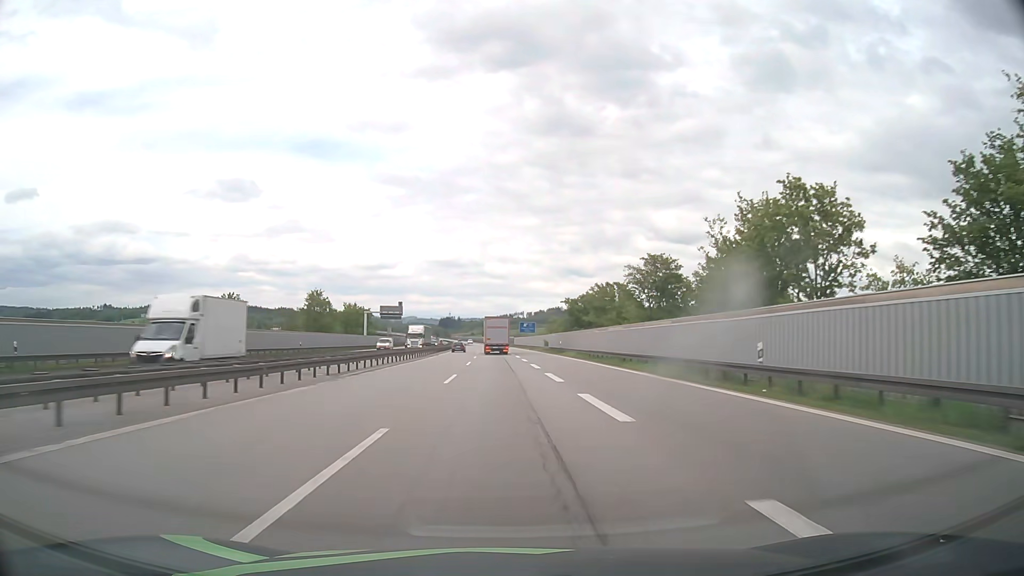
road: motorway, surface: asphalt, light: Day
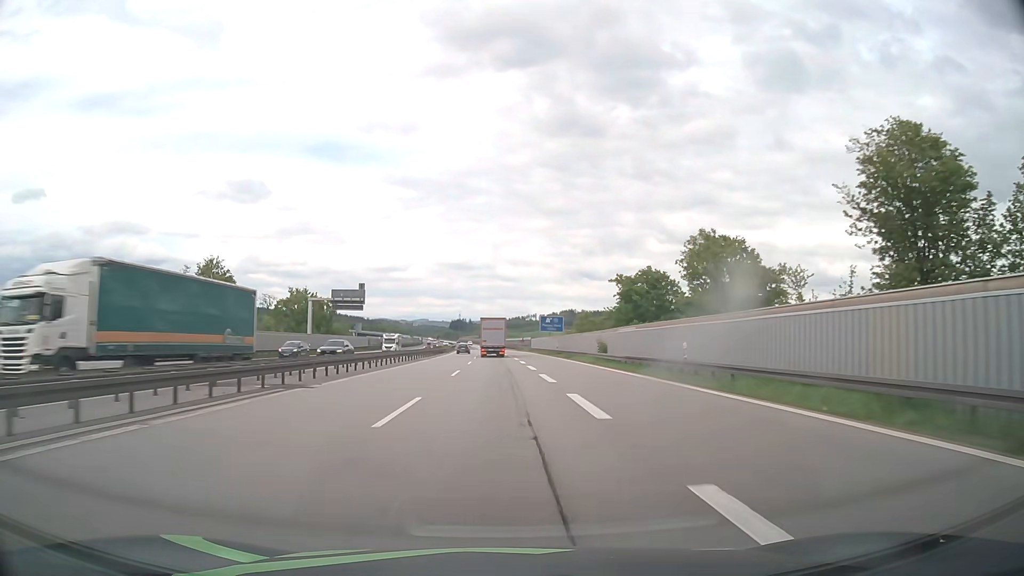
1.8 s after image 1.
(-0.5, +47.3) m; -1°
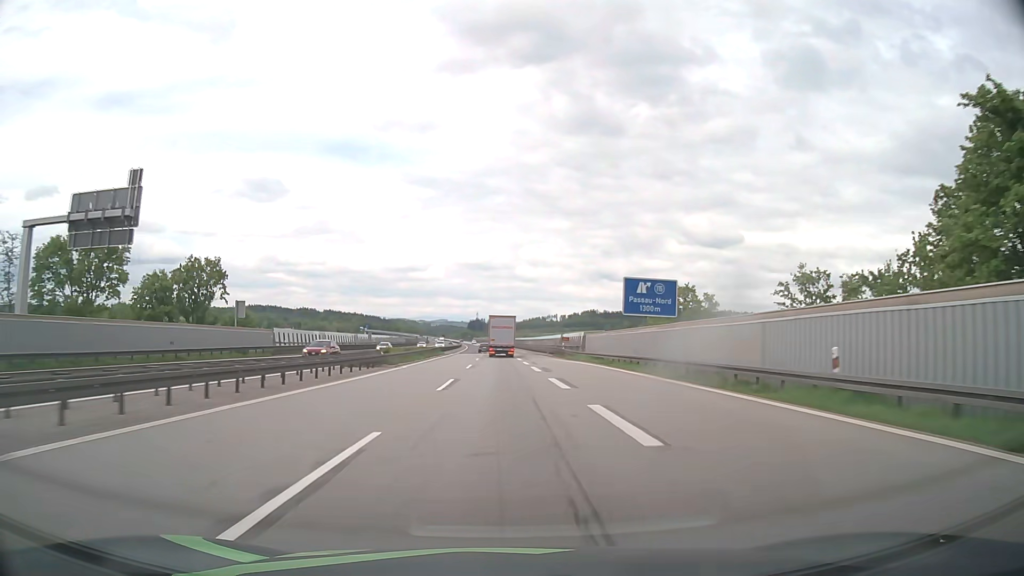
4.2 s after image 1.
(-1.0, +63.1) m; -2°
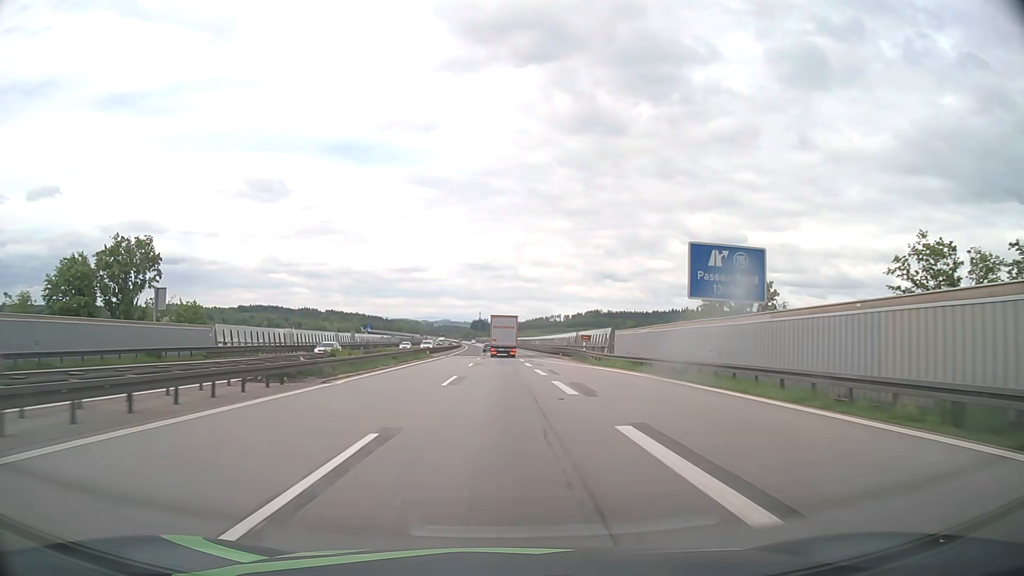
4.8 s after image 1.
(-0.1, +15.8) m; 0°
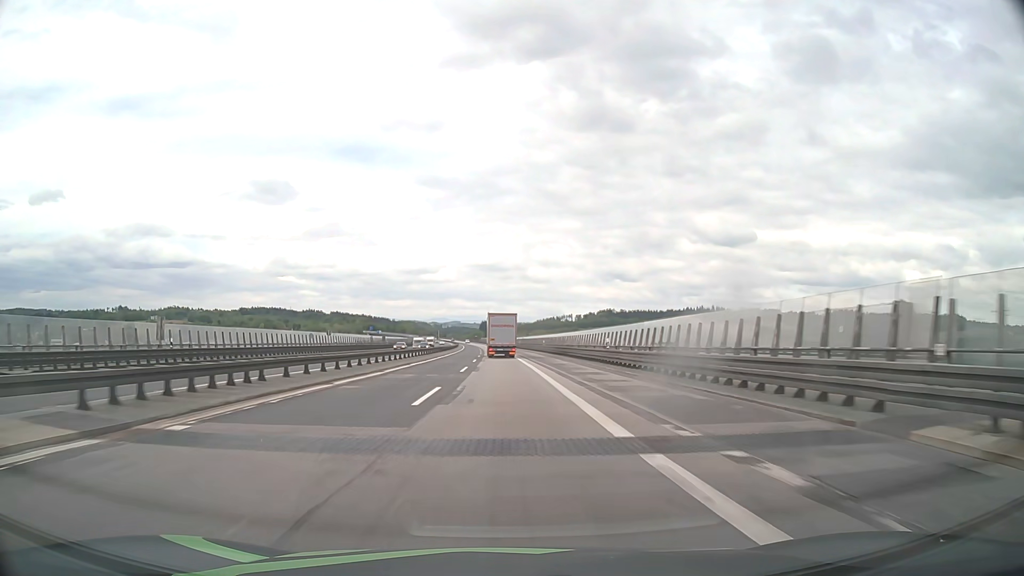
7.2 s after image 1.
(-0.5, +63.1) m; -1°
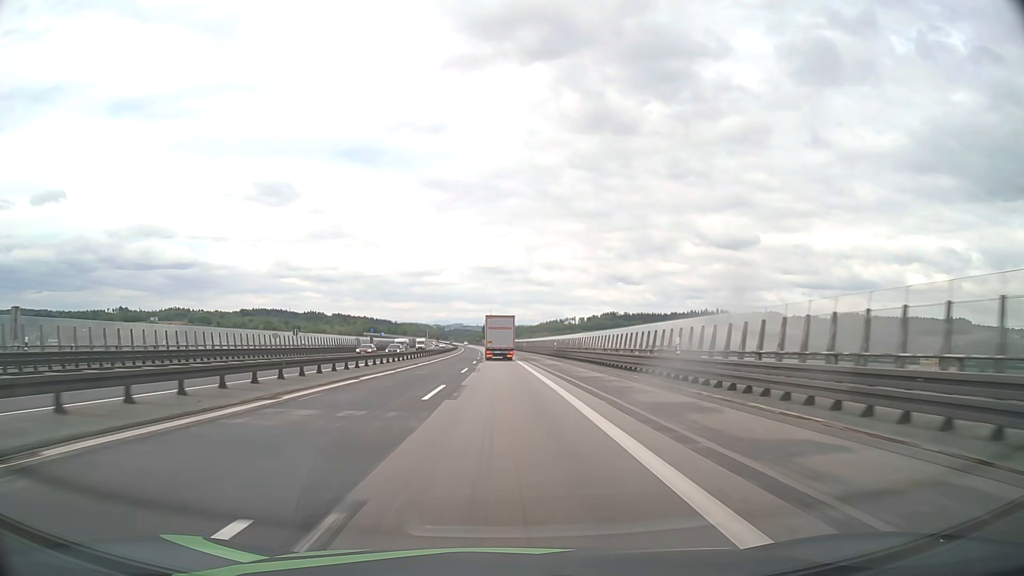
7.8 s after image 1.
(-0.1, +15.8) m; 0°
(0, +10) (0, +20) (0, +30) (0, +40) (-1, +50) (-1, +60) (-1, +70) (-1, +80) (-2, +90) (-2, +100) m
